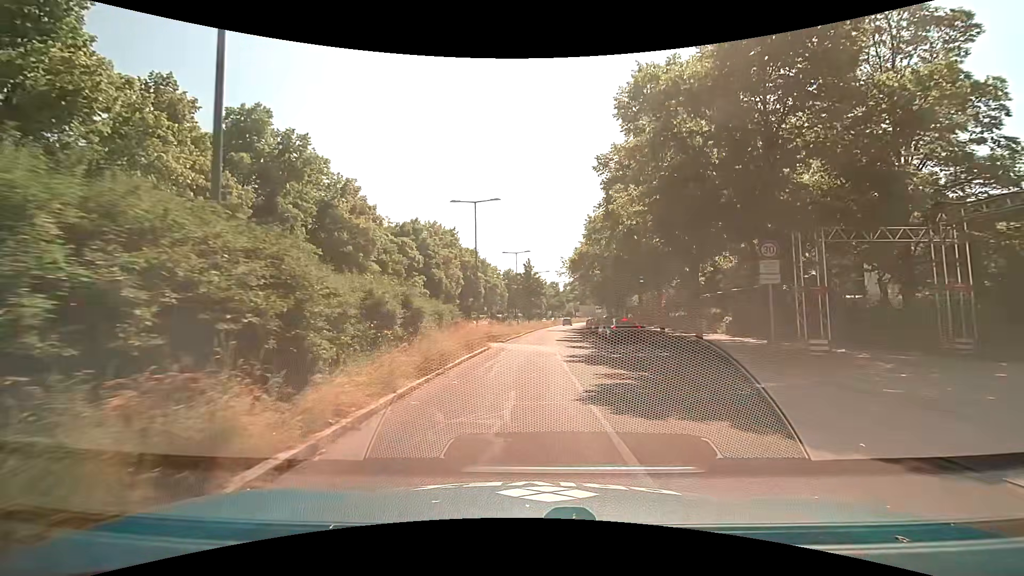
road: residential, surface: asphalt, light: Day
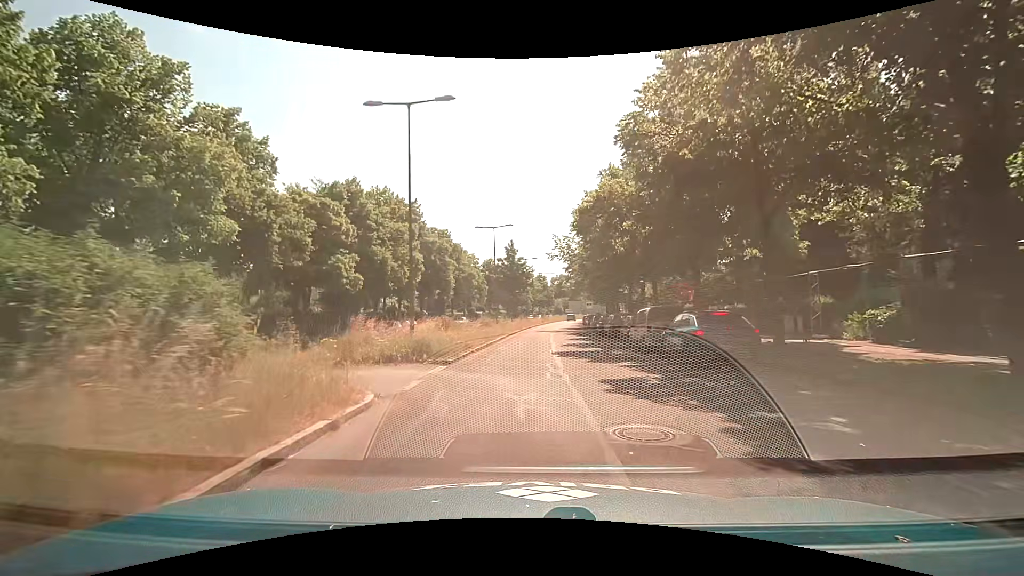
(0.0, +16.8) m; +1°
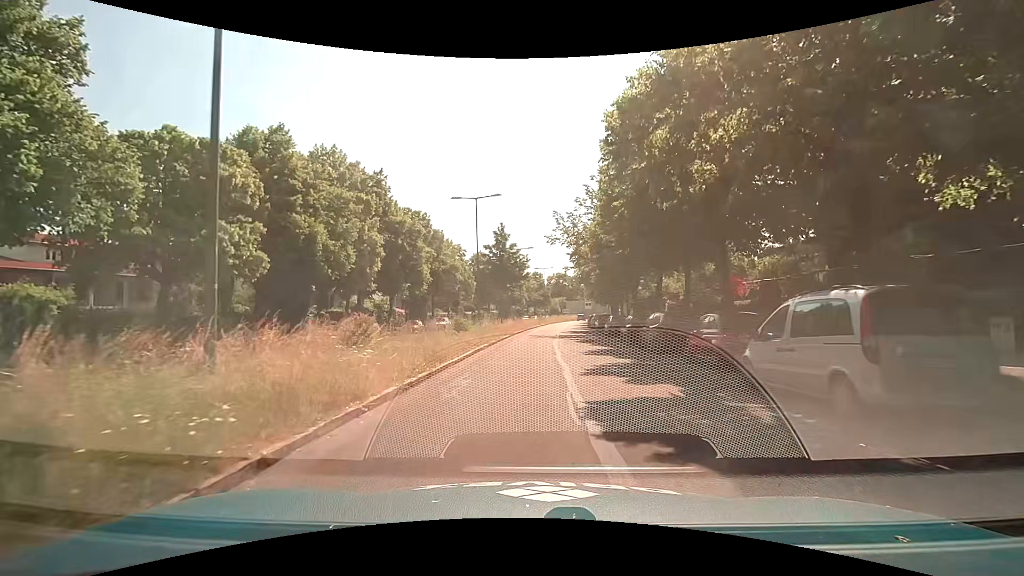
(+0.1, +12.5) m; +1°
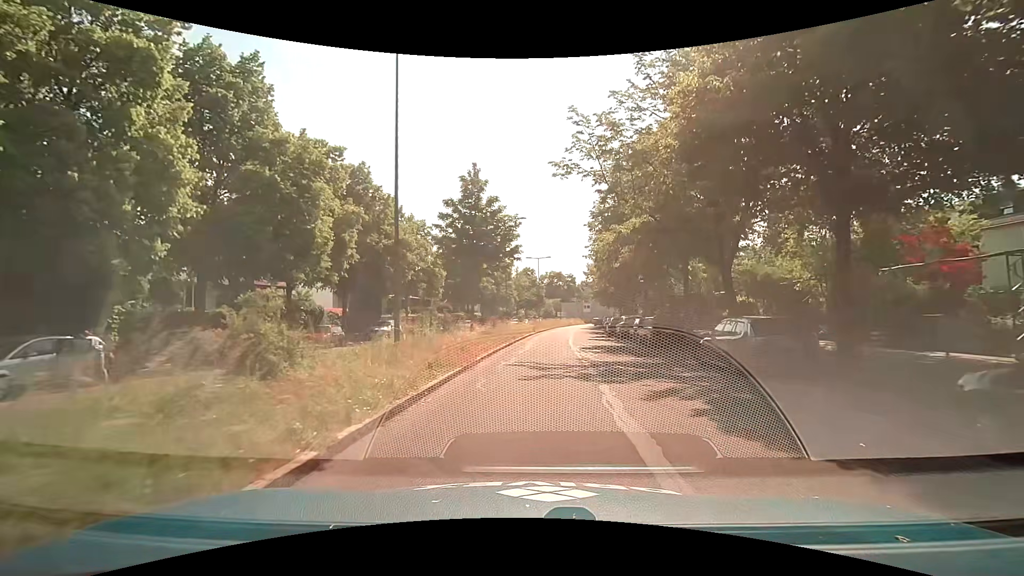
(-0.4, +21.6) m; 0°
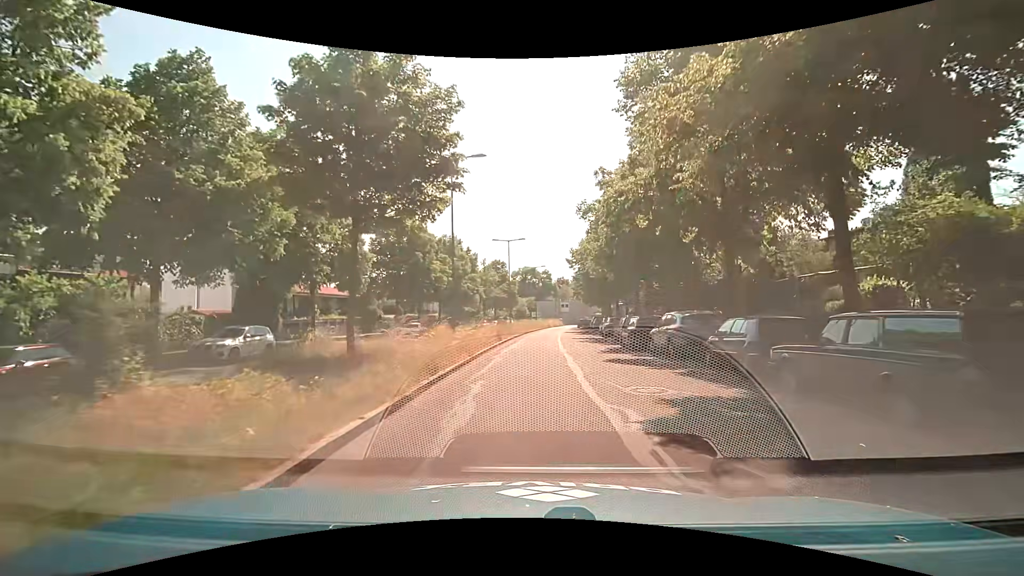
(+0.4, +17.7) m; +4°
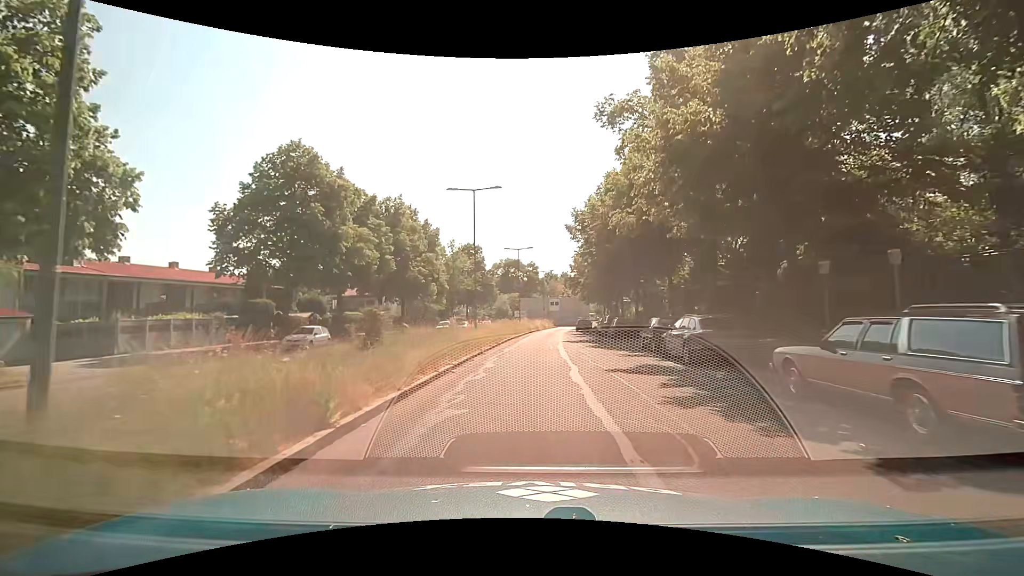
(+0.2, +22.3) m; +2°
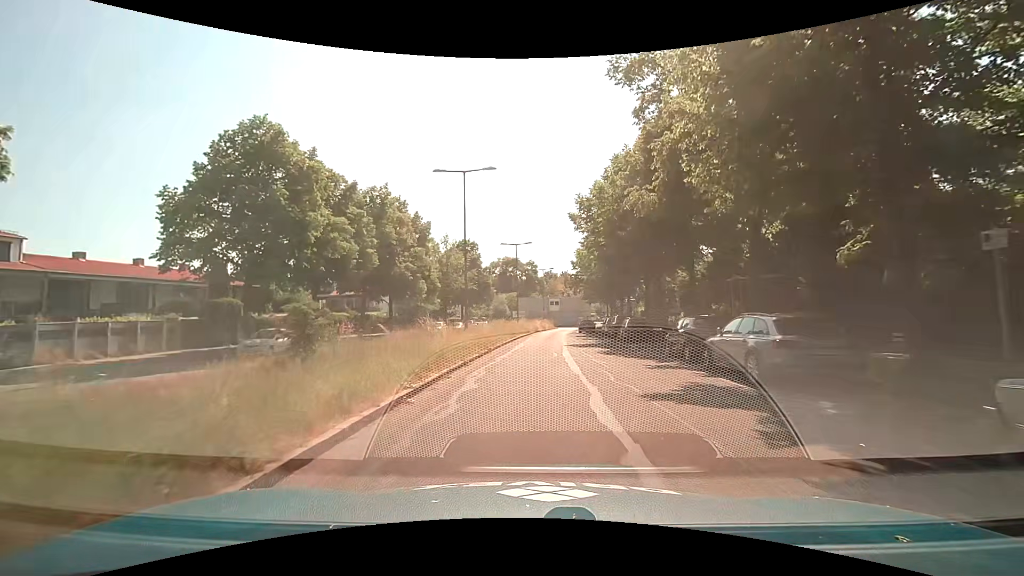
(-0.1, +4.5) m; -1°
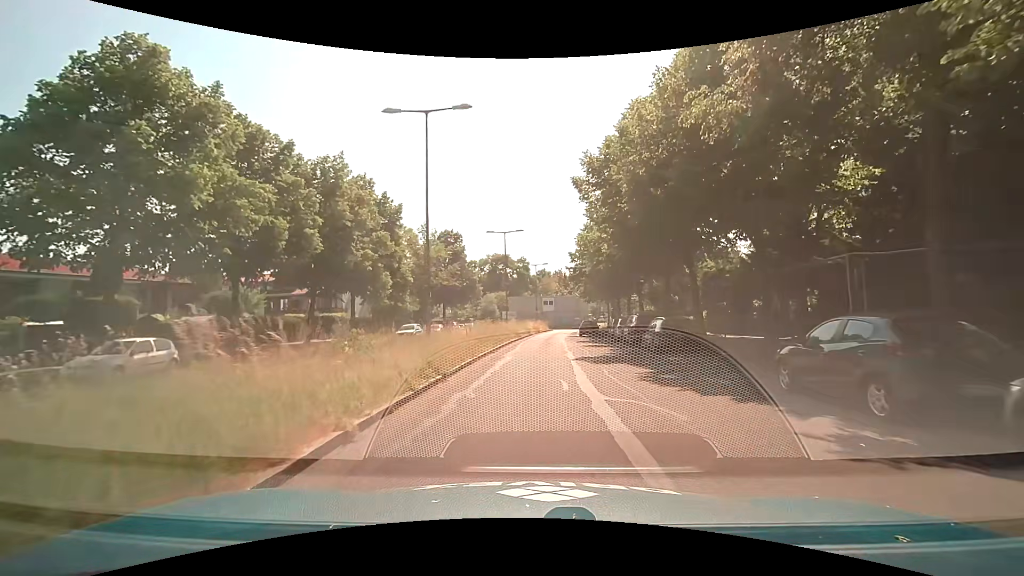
(+0.2, +9.0) m; +1°
(0, +10) (+1, +20) (+1, +30) (+2, +40) (+4, +50) (+5, +60) (+6, +70) (+7, +80) (+1, +87) (-8, +88) m
